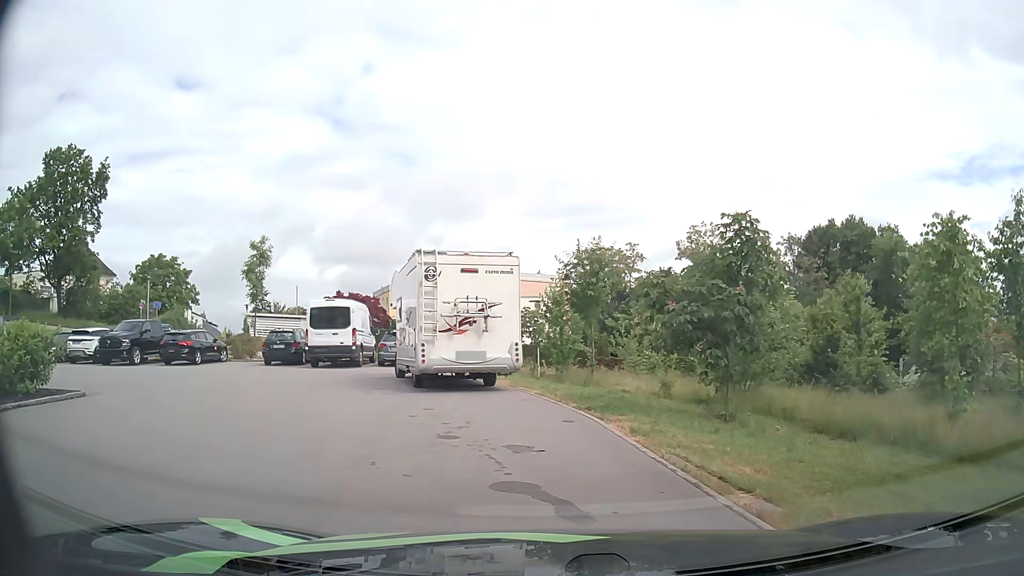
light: Day
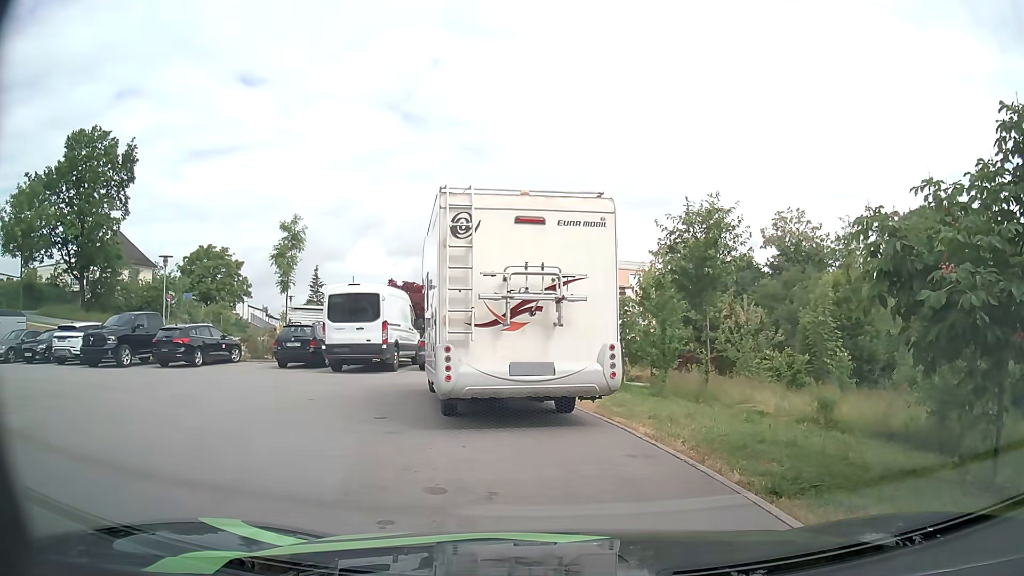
(-0.3, +5.9) m; -6°
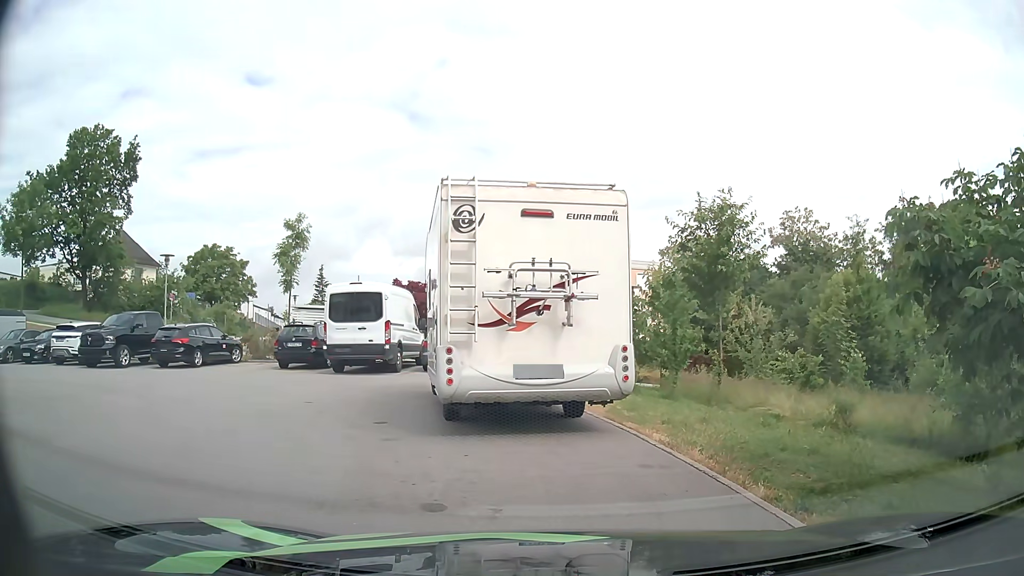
(0.0, +0.5) m; 0°
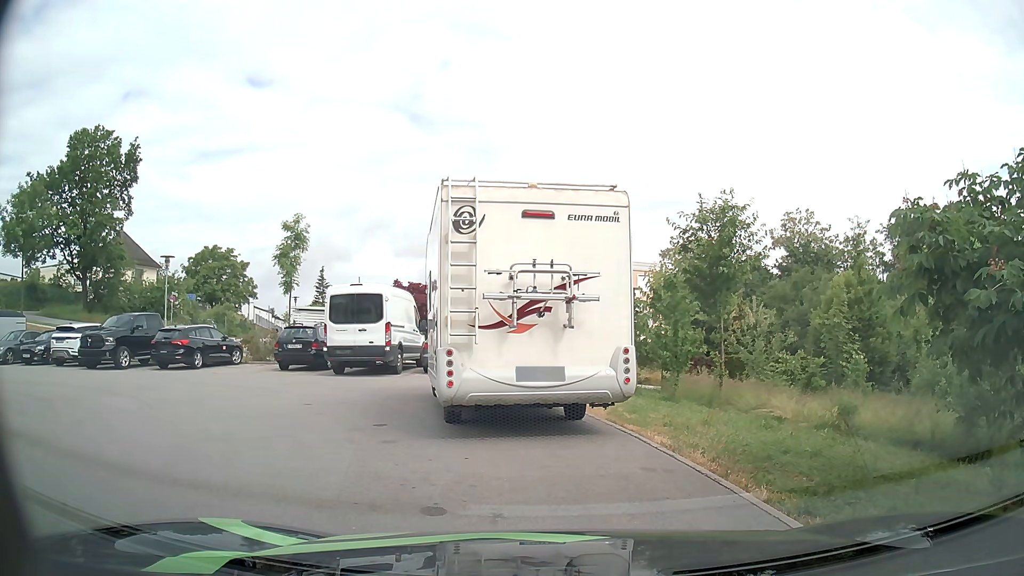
(0.0, +0.2) m; 0°
